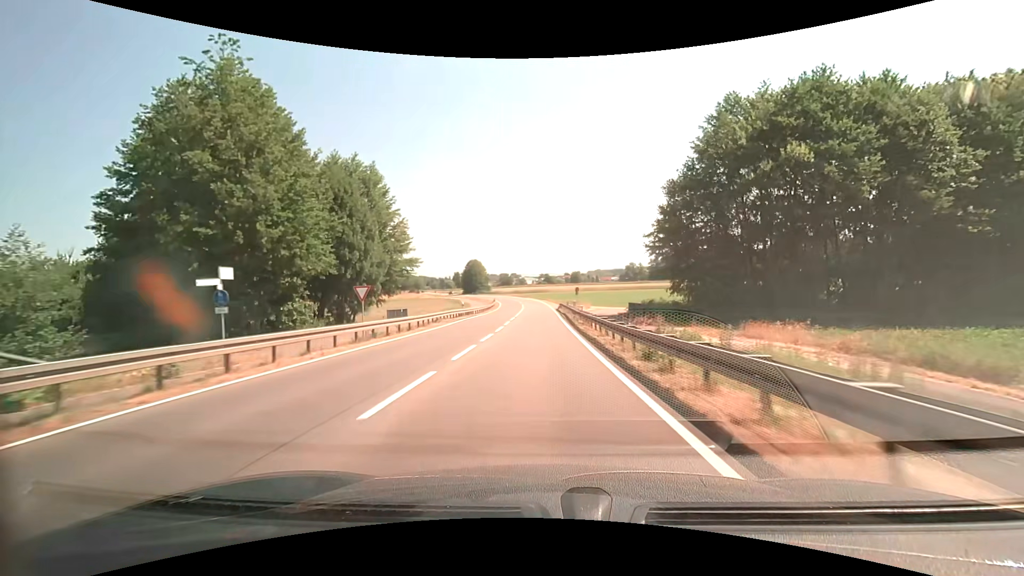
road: secondary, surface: asphalt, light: Day
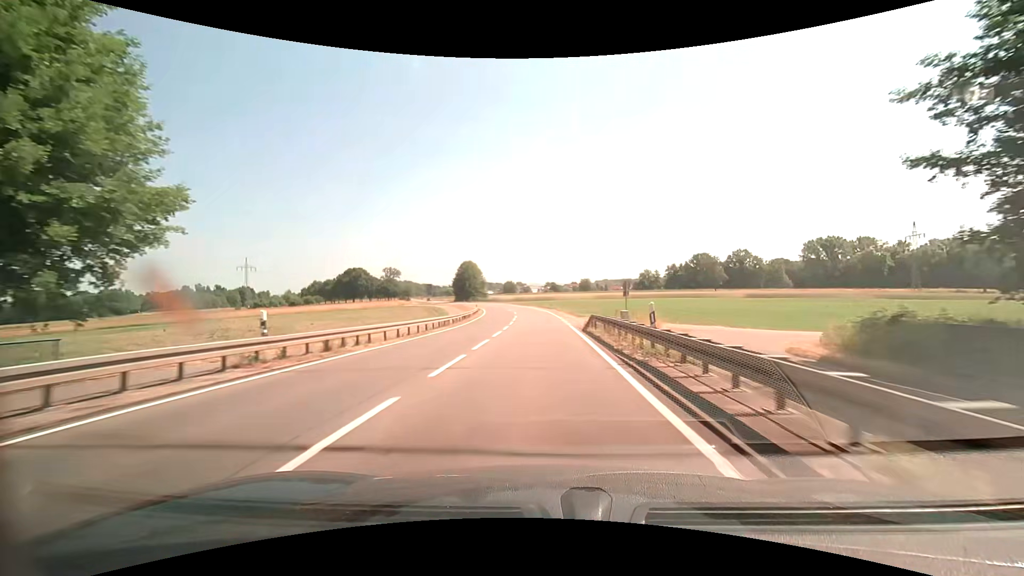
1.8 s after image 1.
(-0.3, +32.8) m; -1°
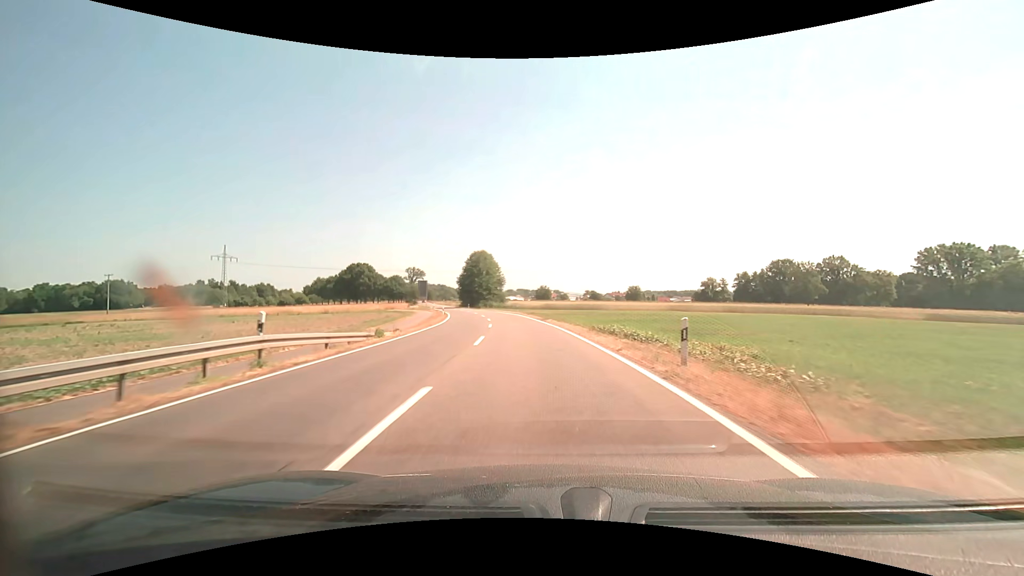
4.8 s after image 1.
(-1.3, +53.2) m; -4°
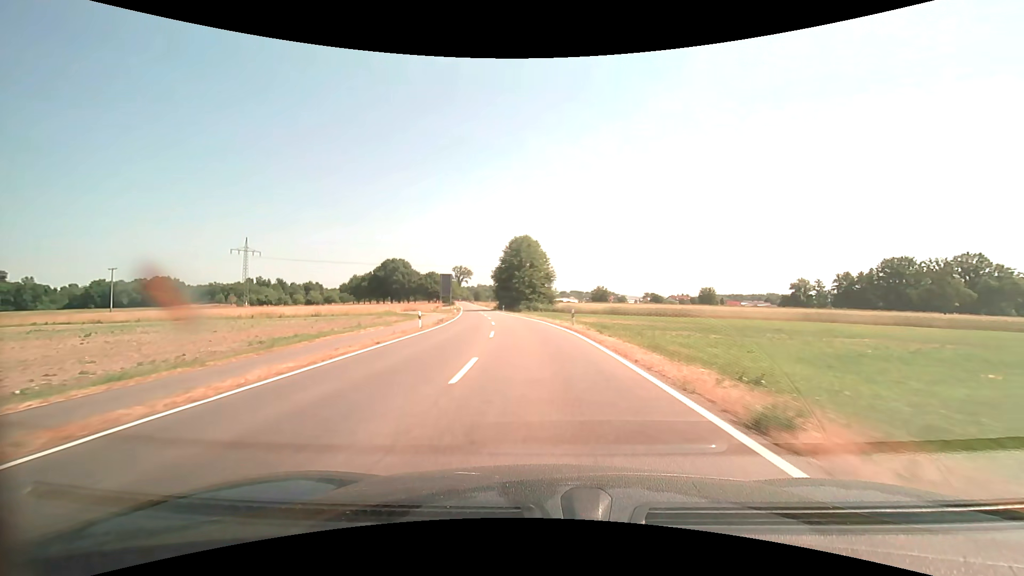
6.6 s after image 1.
(-1.8, +31.2) m; -6°
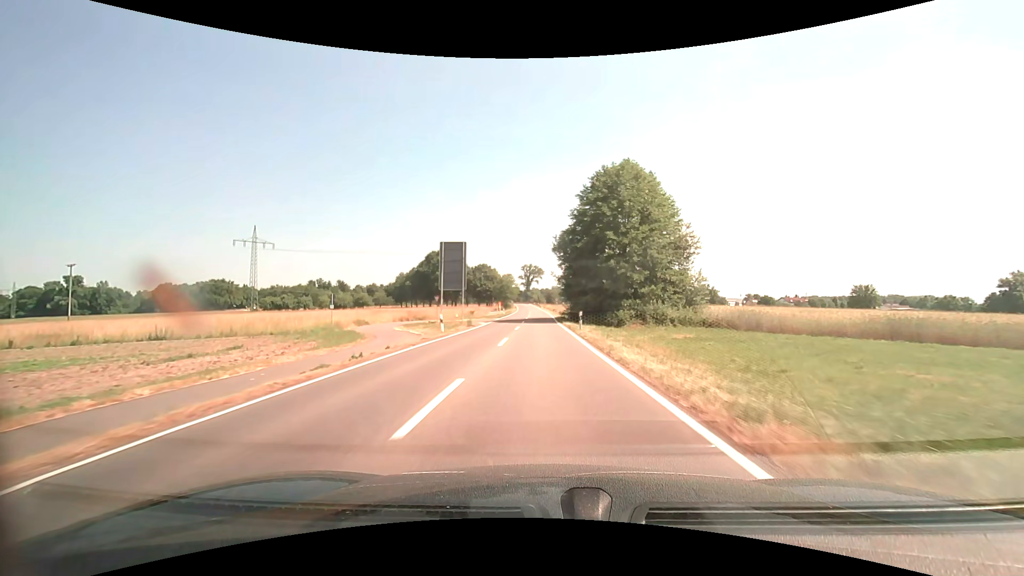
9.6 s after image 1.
(-4.1, +51.7) m; -9°
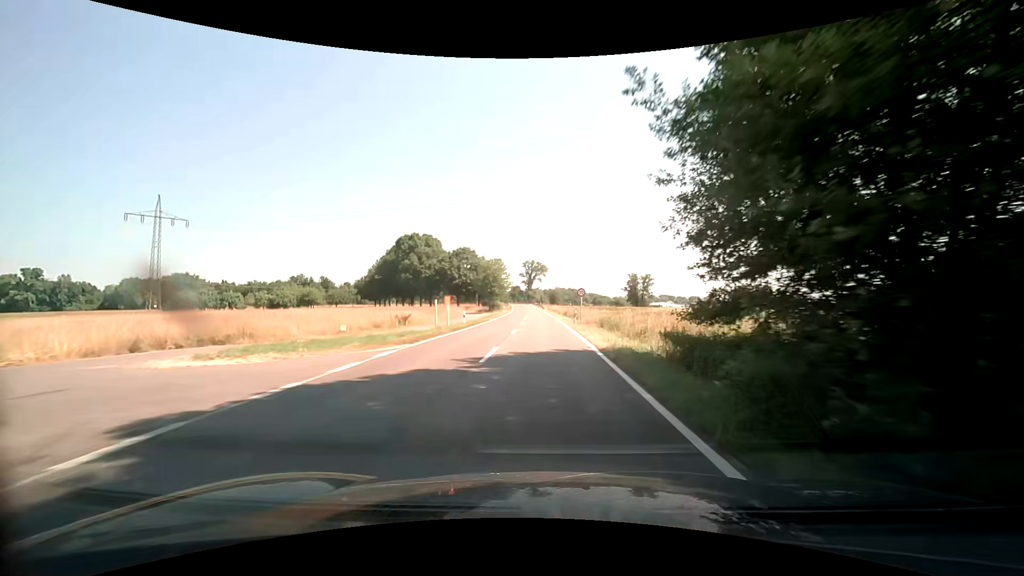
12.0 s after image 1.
(-0.3, +41.6) m; 0°
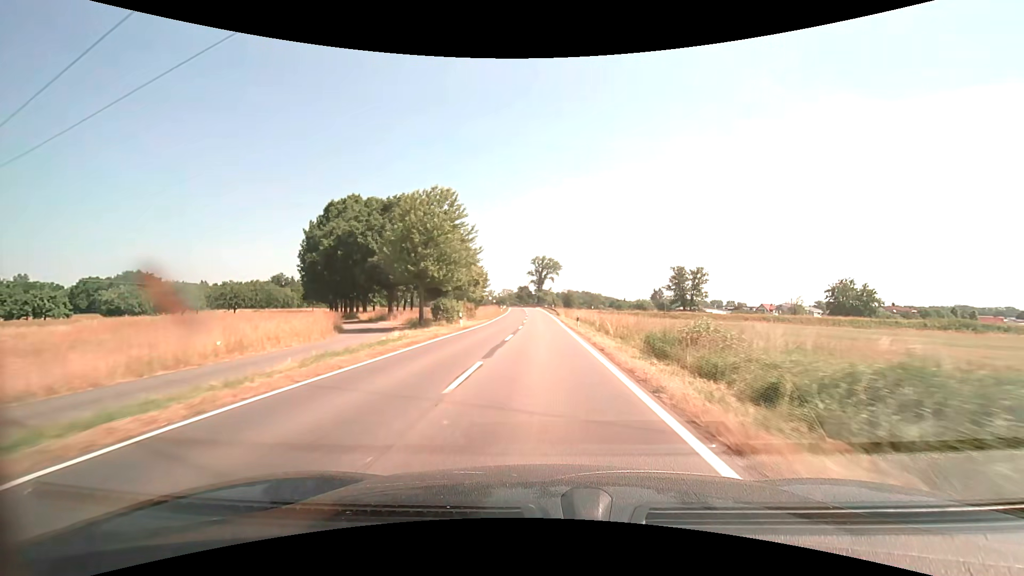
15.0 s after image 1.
(-0.3, +51.9) m; -1°
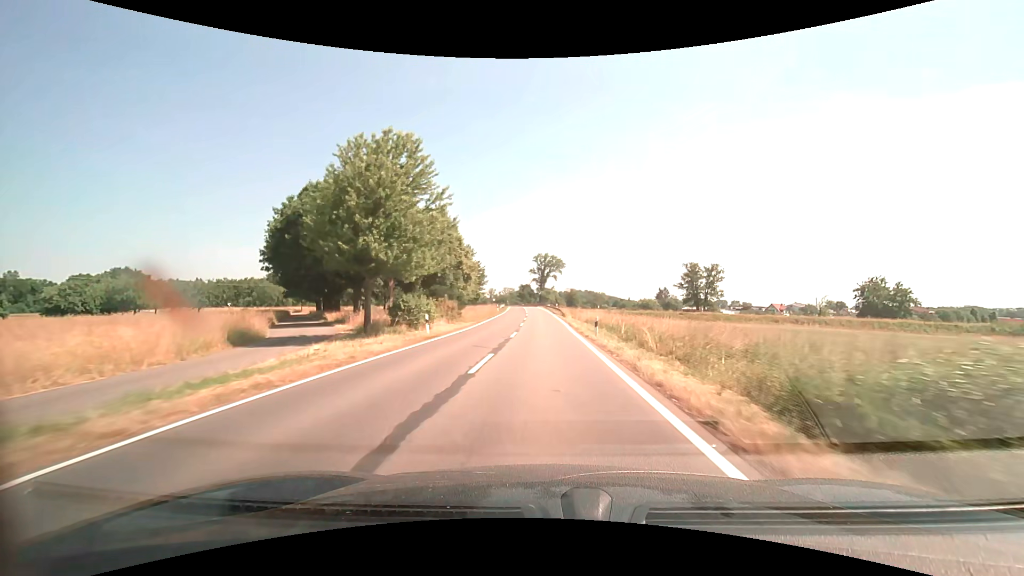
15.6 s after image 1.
(0.0, +10.4) m; 0°
(0, +10) (0, +20) (0, +30) (0, +40) (-1, +50) (-1, +60) (-1, +70) (-1, +80) (-2, +90) (-2, +100) m
